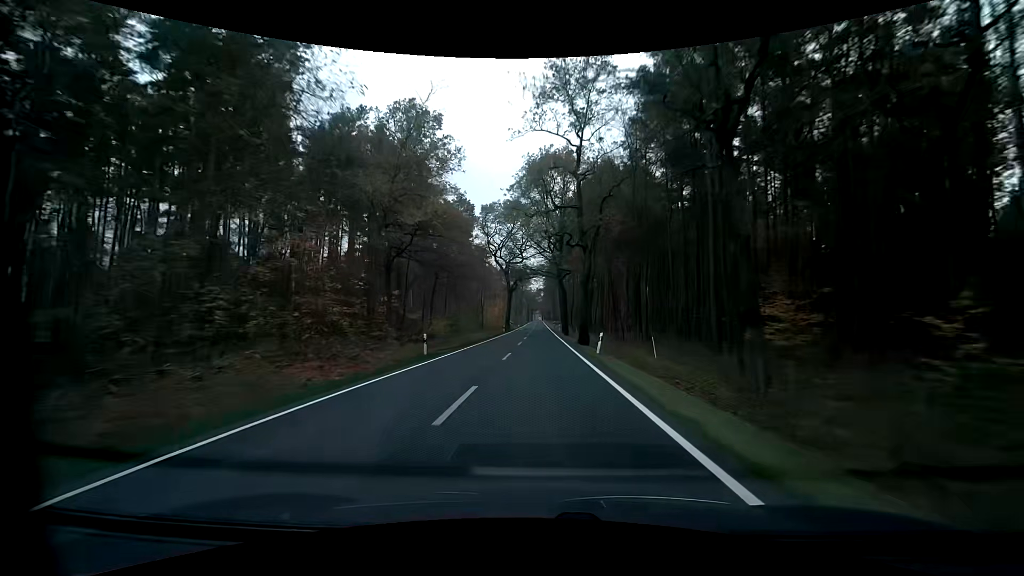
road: primary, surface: asphalt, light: Day
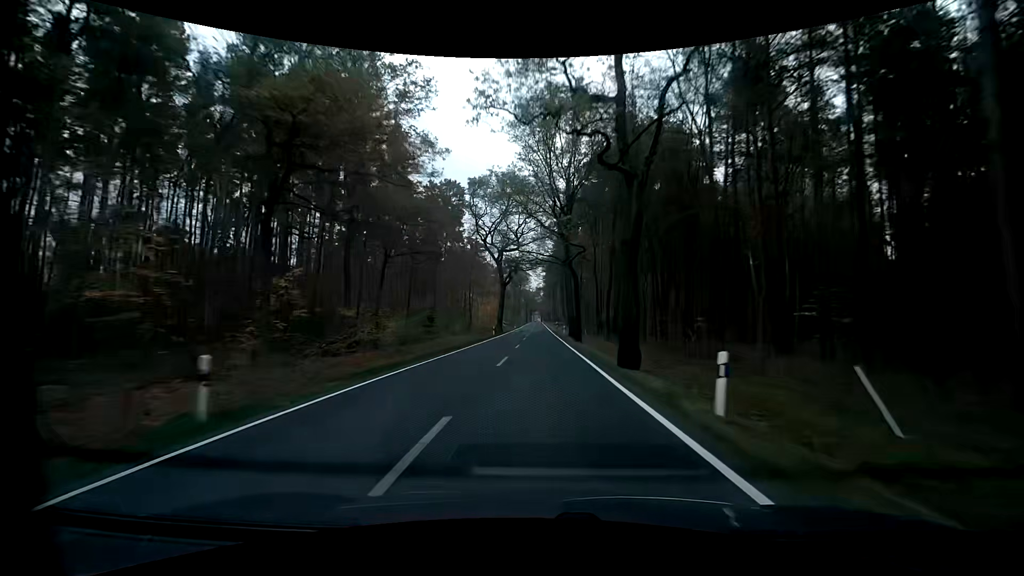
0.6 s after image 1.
(0.0, +15.7) m; 0°
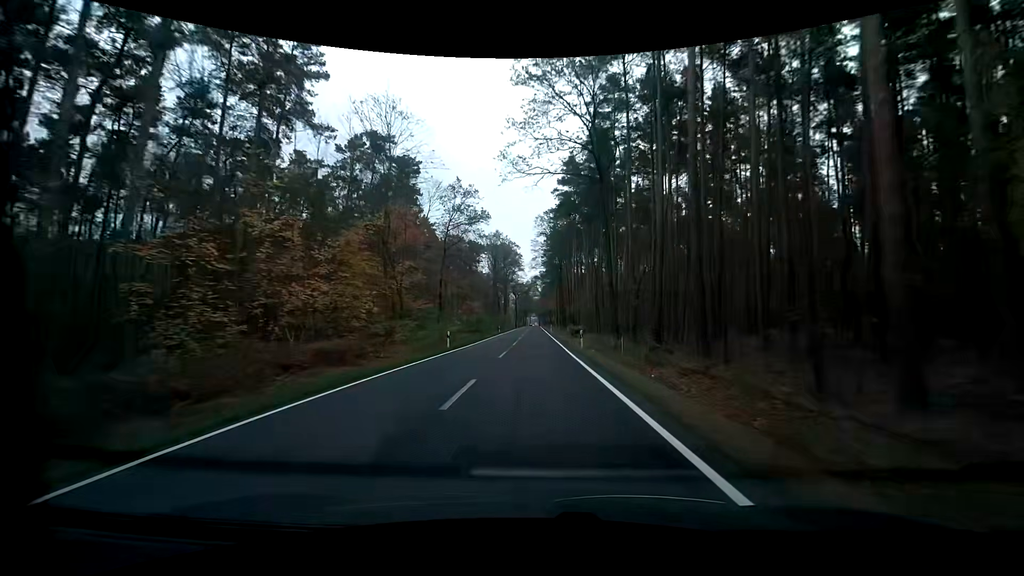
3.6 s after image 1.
(+0.7, +79.6) m; +1°
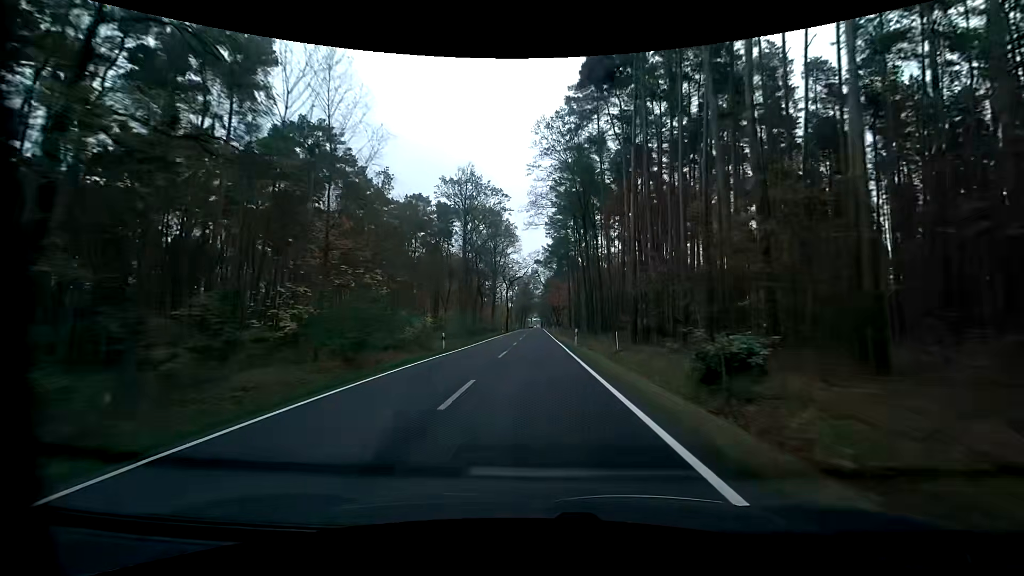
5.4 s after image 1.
(-0.3, +48.1) m; -1°
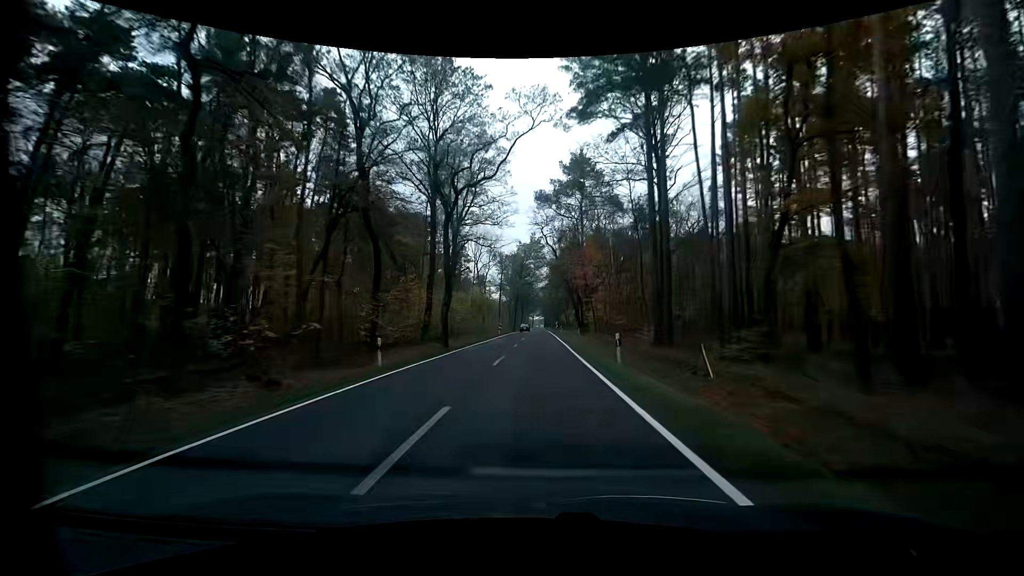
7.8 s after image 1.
(0.0, +63.9) m; -1°
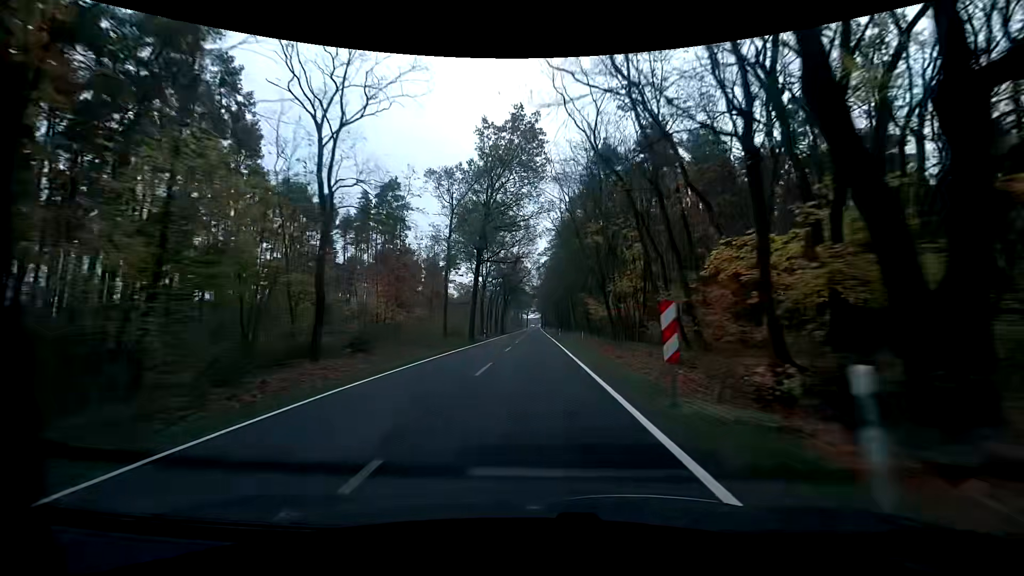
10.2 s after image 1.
(+0.8, +63.1) m; +1°
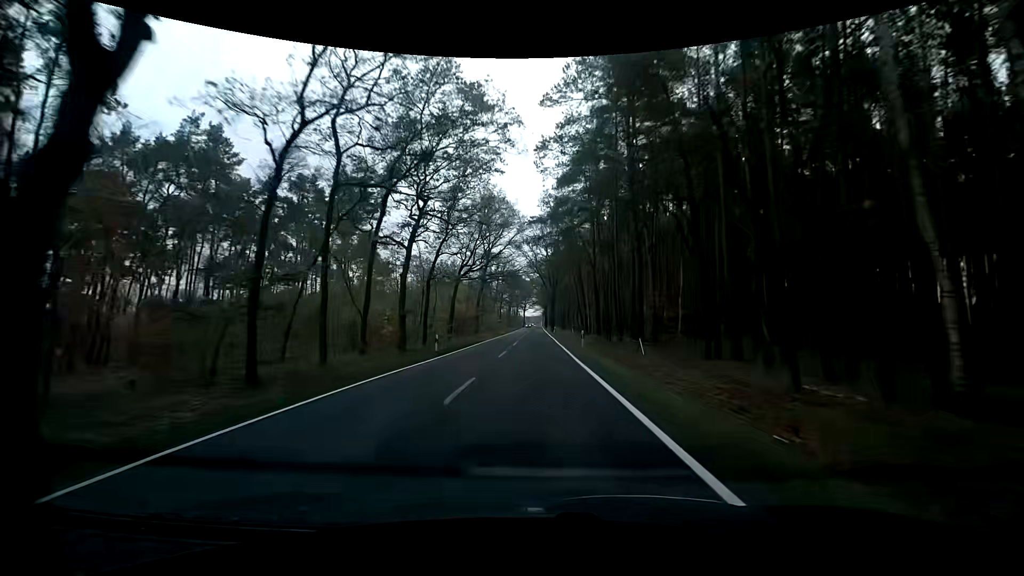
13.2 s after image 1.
(-0.6, +76.8) m; -1°
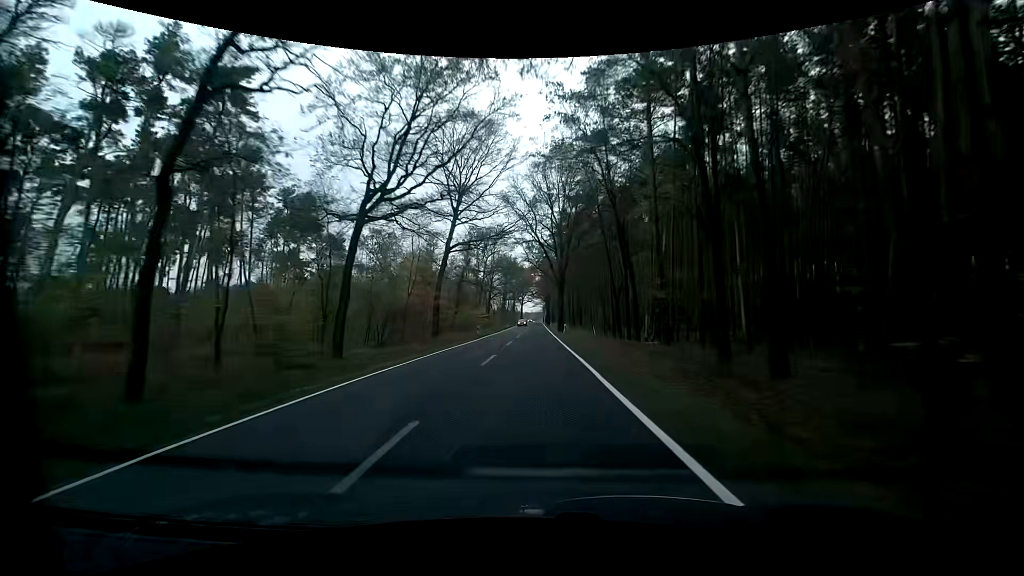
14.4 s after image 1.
(+0.3, +29.5) m; +1°
(0, +10) (0, +20) (0, +30) (0, +40) (-1, +50) (-1, +60) (-1, +70) (-1, +80) (-1, +90) (-1, +100) m
